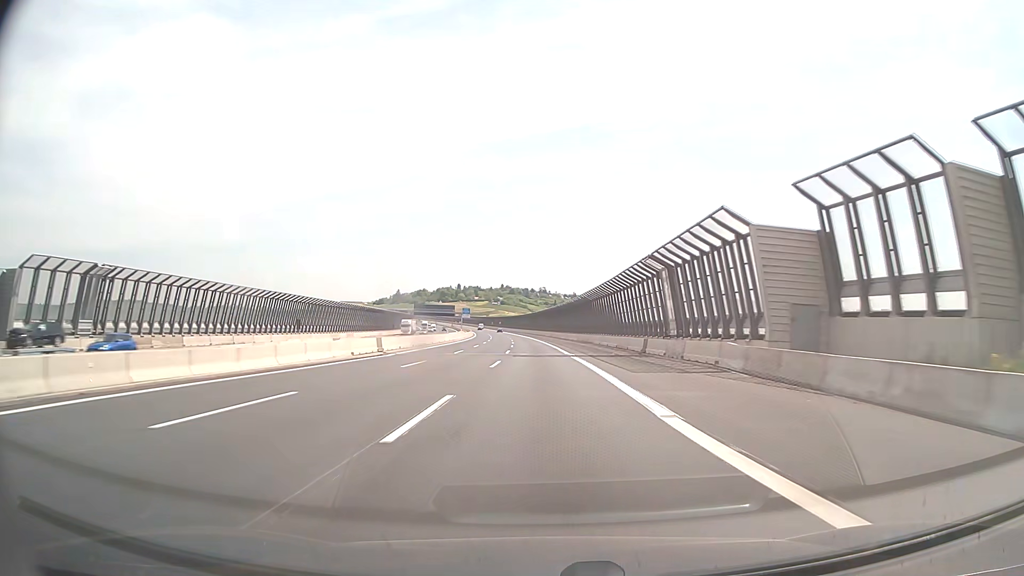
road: motorway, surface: asphalt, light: Day
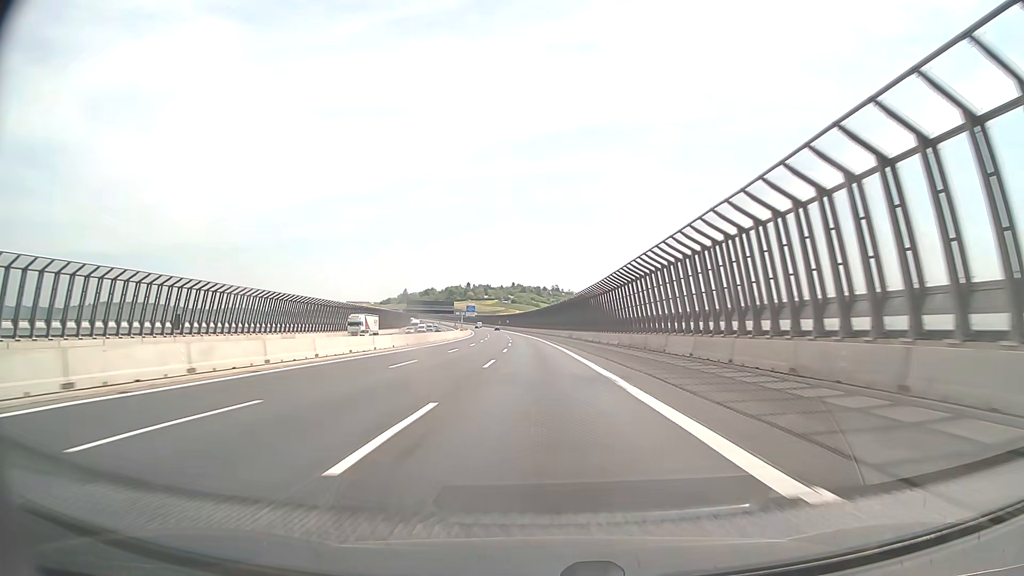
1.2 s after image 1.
(-0.2, +38.0) m; -1°
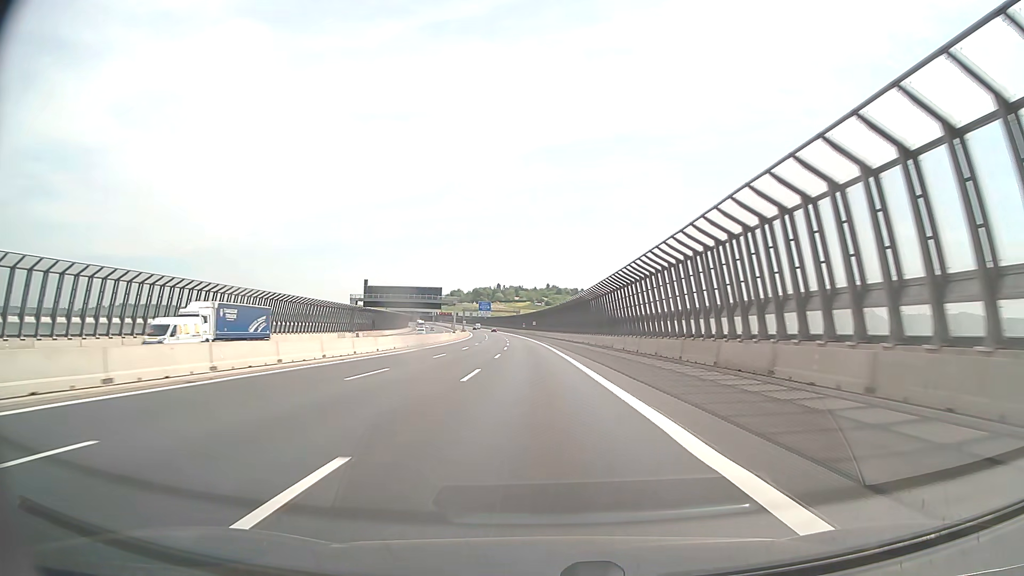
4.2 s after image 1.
(-2.5, +94.8) m; -3°
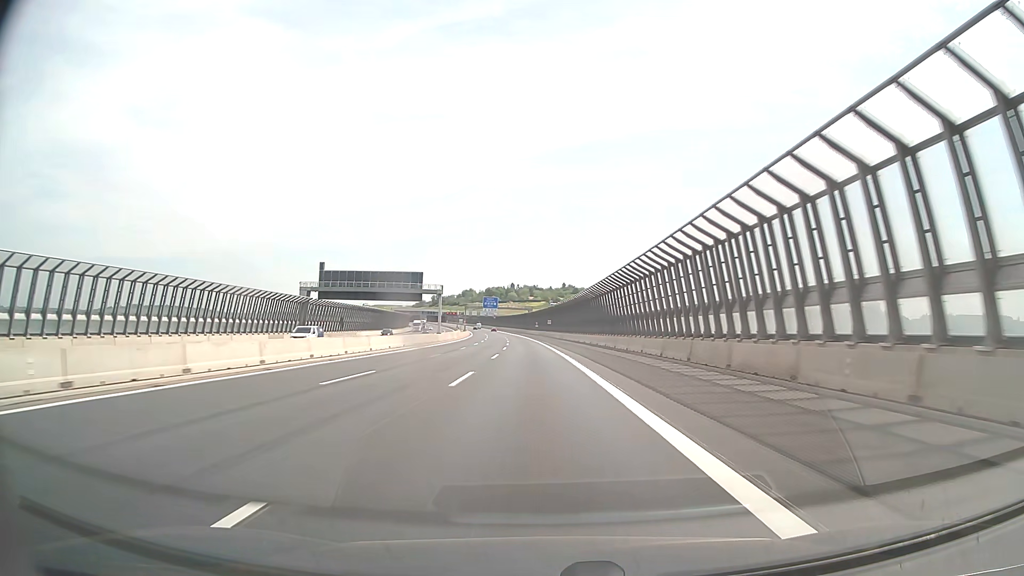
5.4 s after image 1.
(-0.5, +37.9) m; -1°
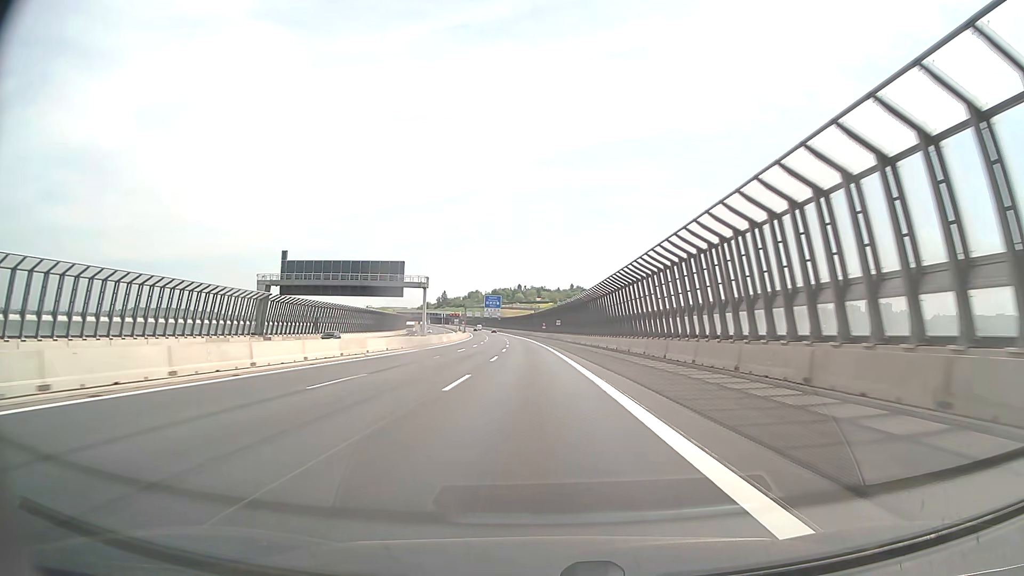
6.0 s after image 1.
(-0.1, +19.0) m; -1°
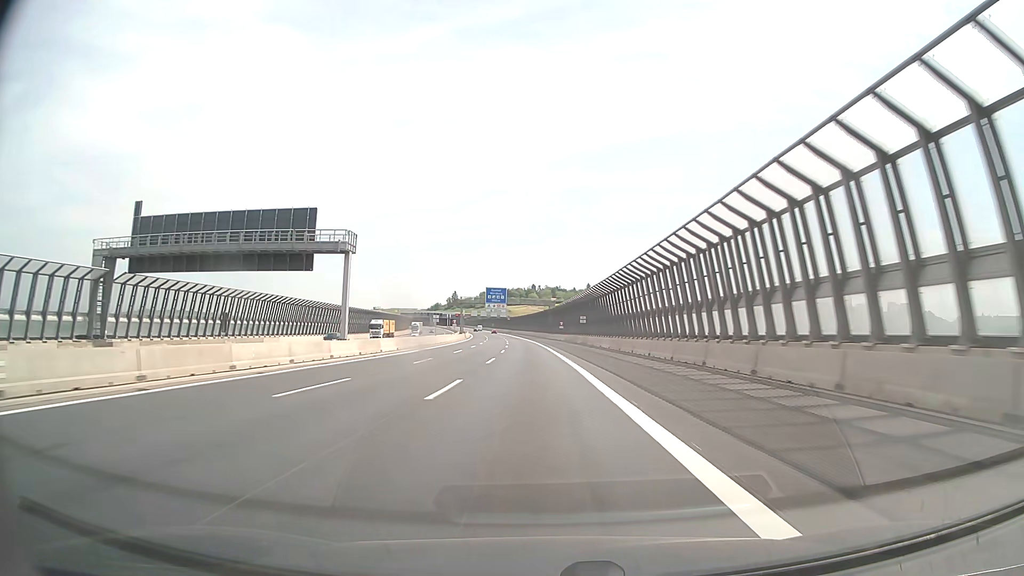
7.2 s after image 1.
(-0.4, +38.0) m; -1°
